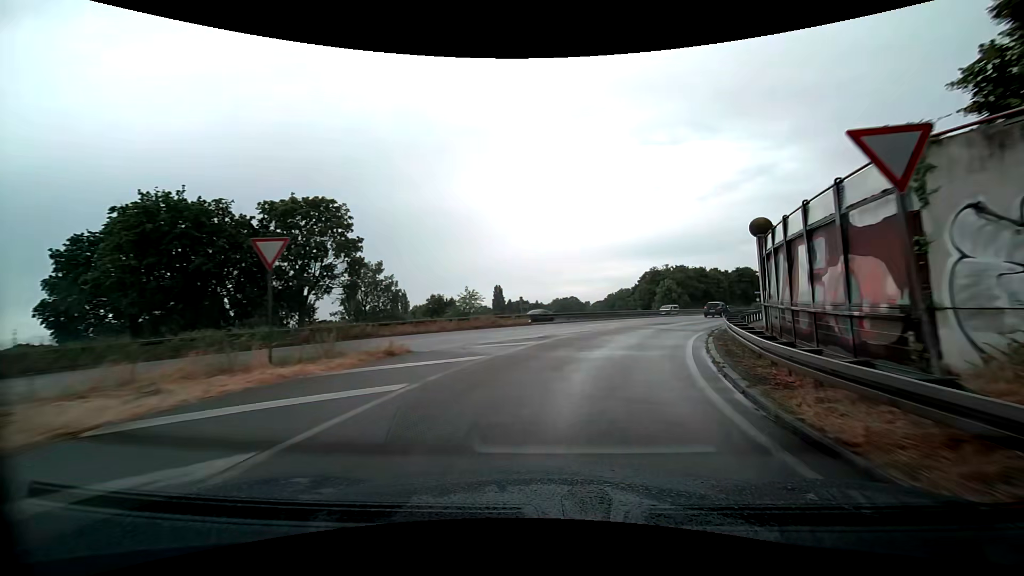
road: trunk_link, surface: asphalt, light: Day
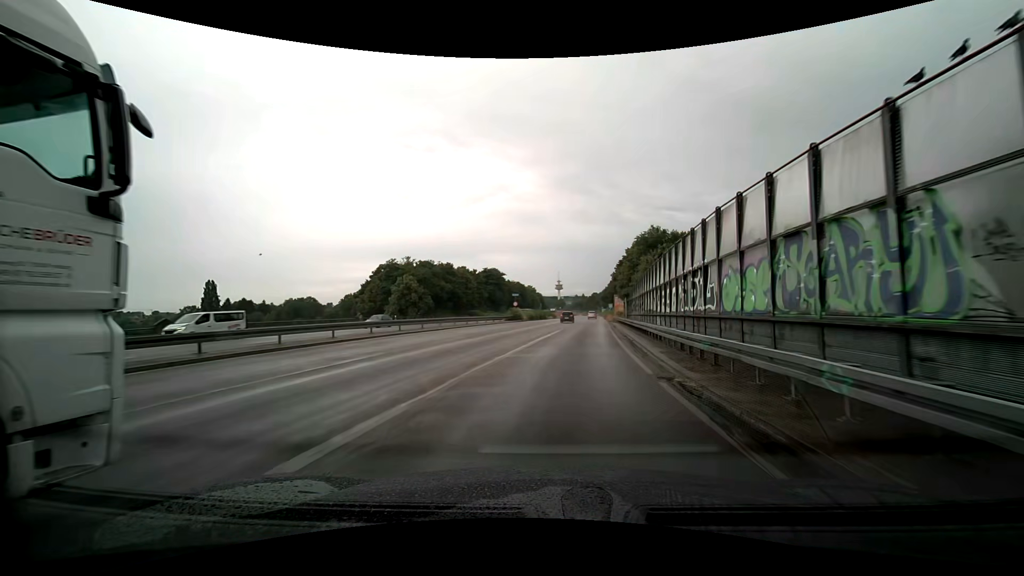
(+8.7, +30.8) m; +31°
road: trunk
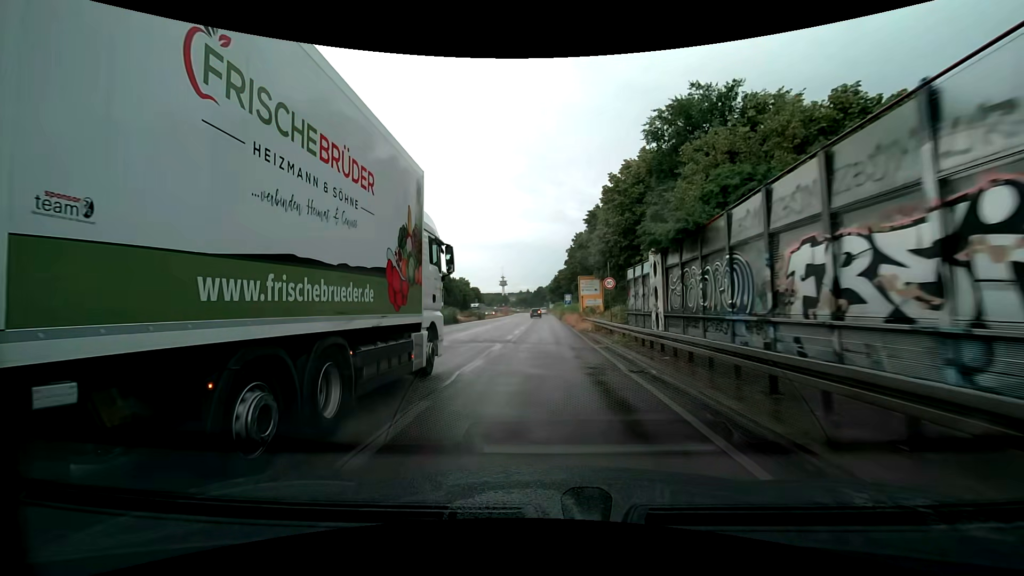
(+5.6, +45.6) m; +9°
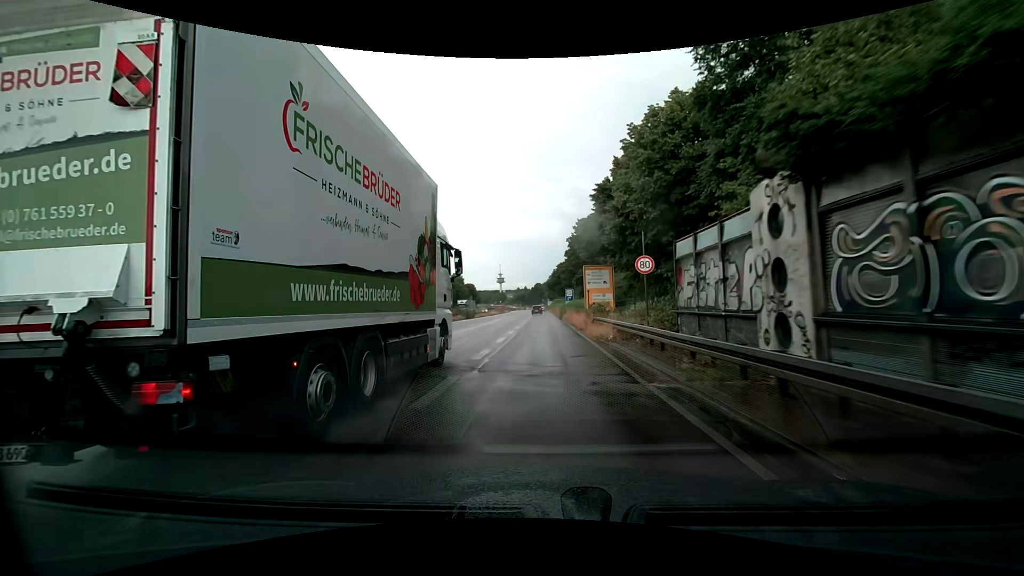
(0.0, +9.9) m; +1°
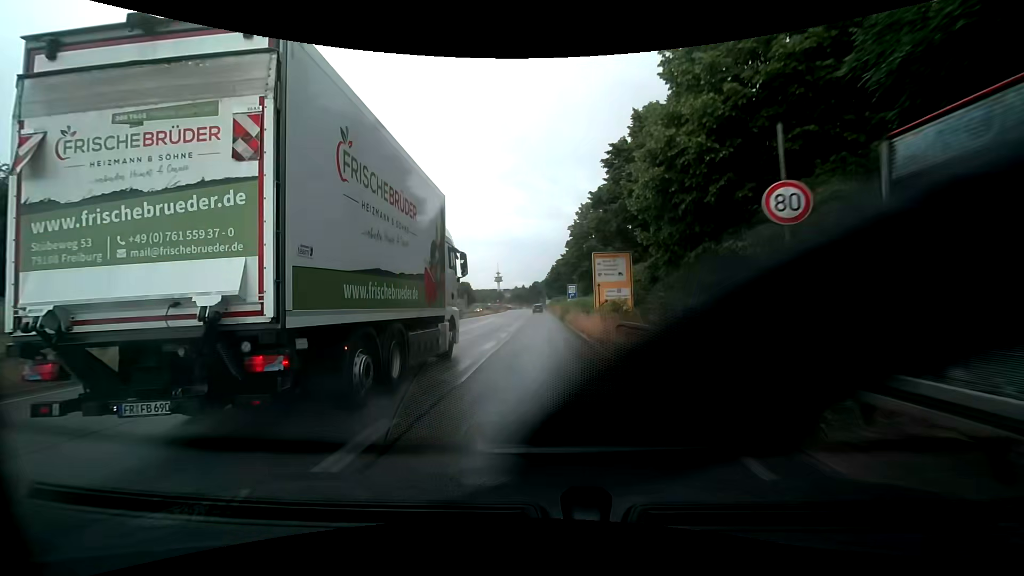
(0.0, +9.9) m; 0°
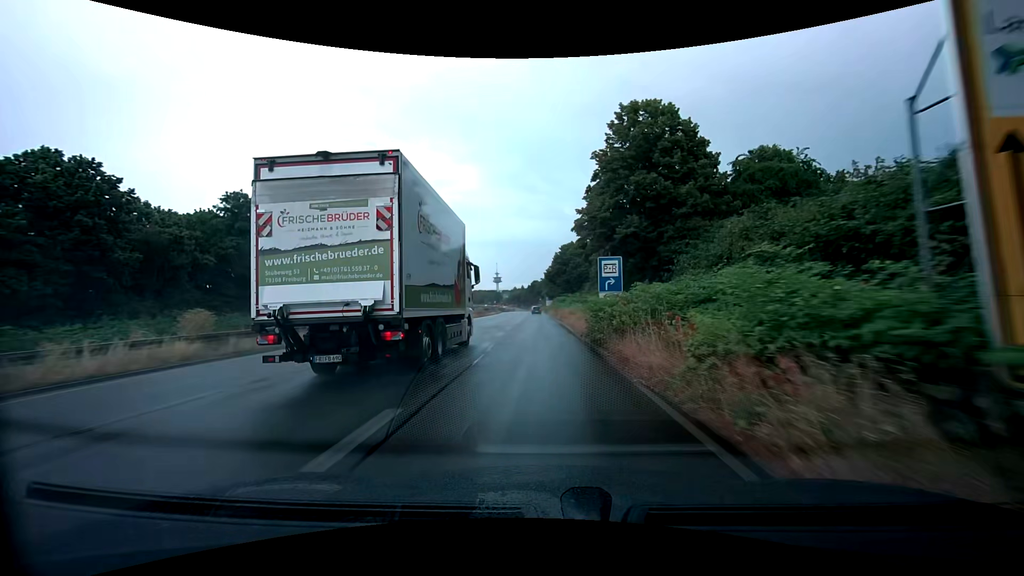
(0.0, +29.9) m; 0°
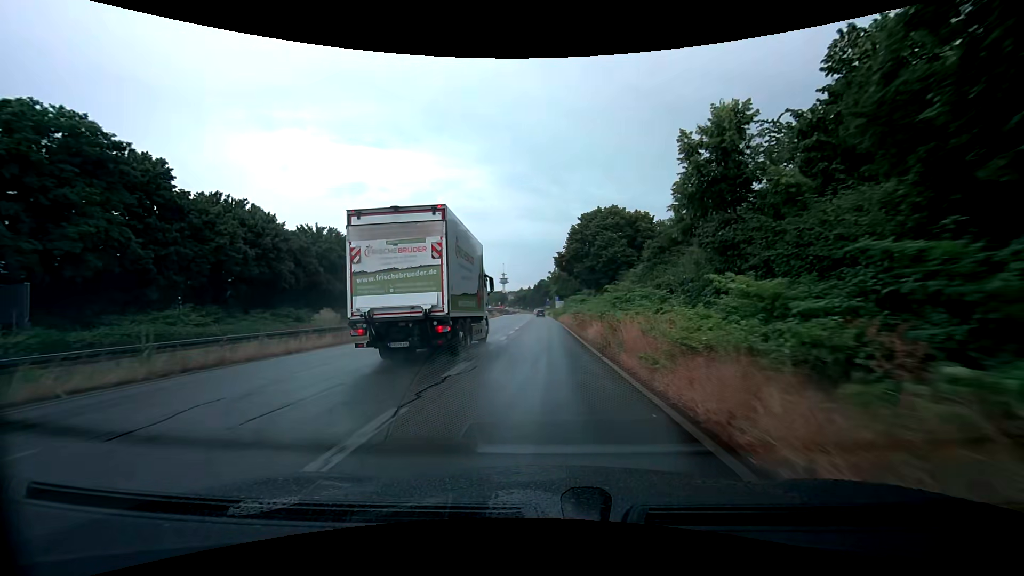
(-0.1, +30.4) m; -1°
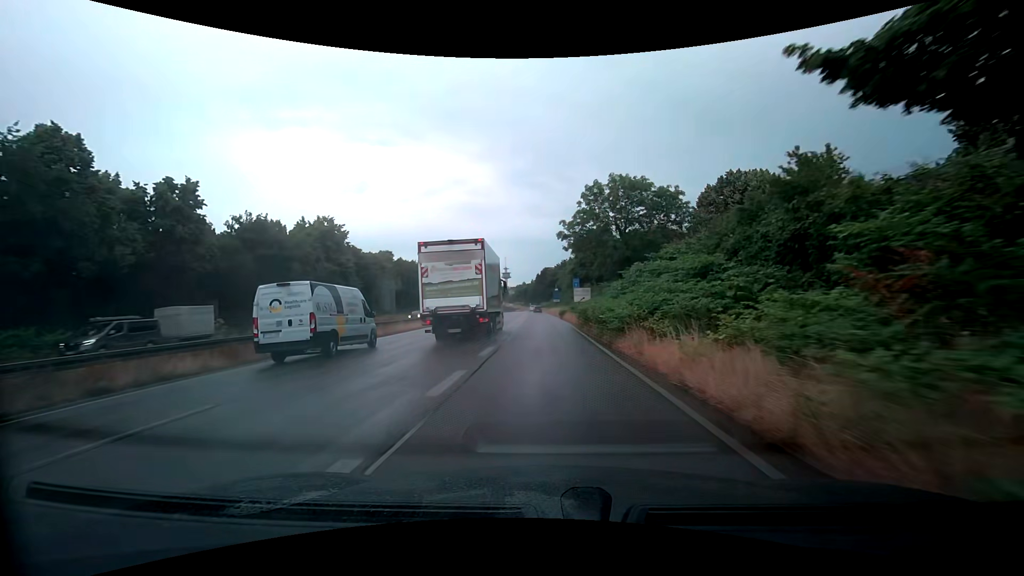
(-0.4, +51.3) m; -1°
(0, +10) (0, +20) (0, +30) (0, +40) (0, +50) (0, +60) (-1, +70) (-1, +80) (-1, +90) (-1, +100) m
